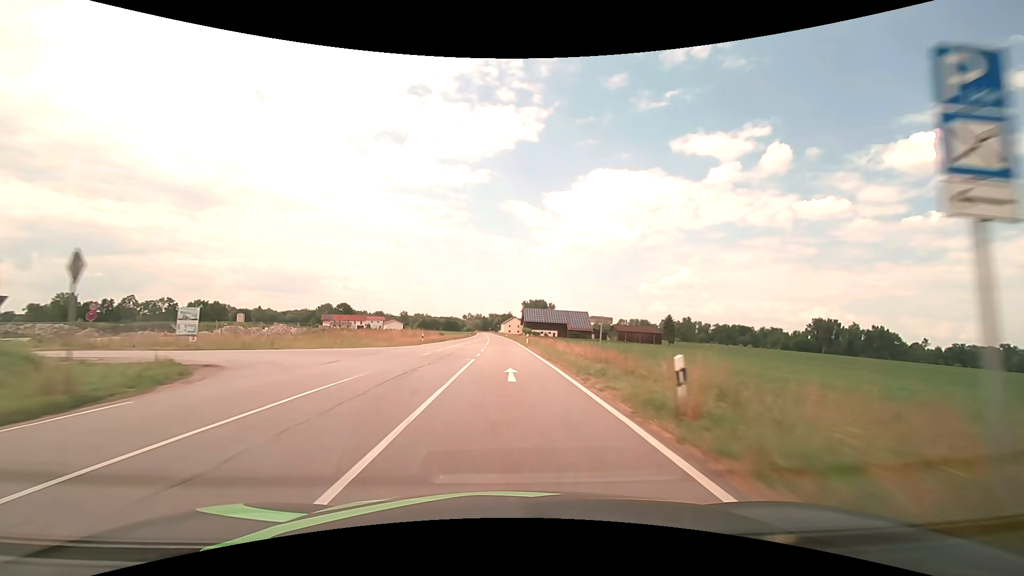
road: tertiary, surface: asphalt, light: Day
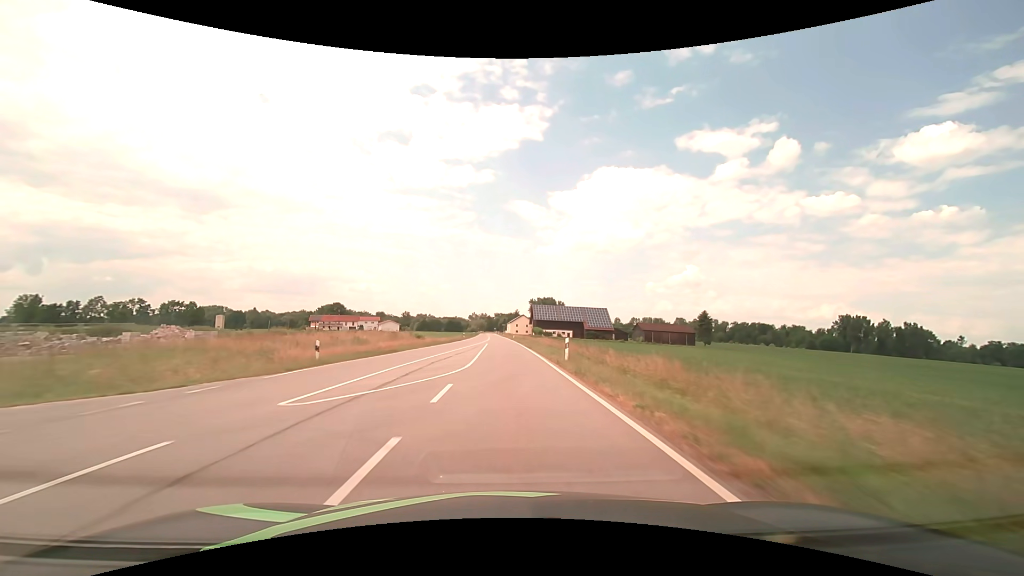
(-0.1, +29.4) m; -1°
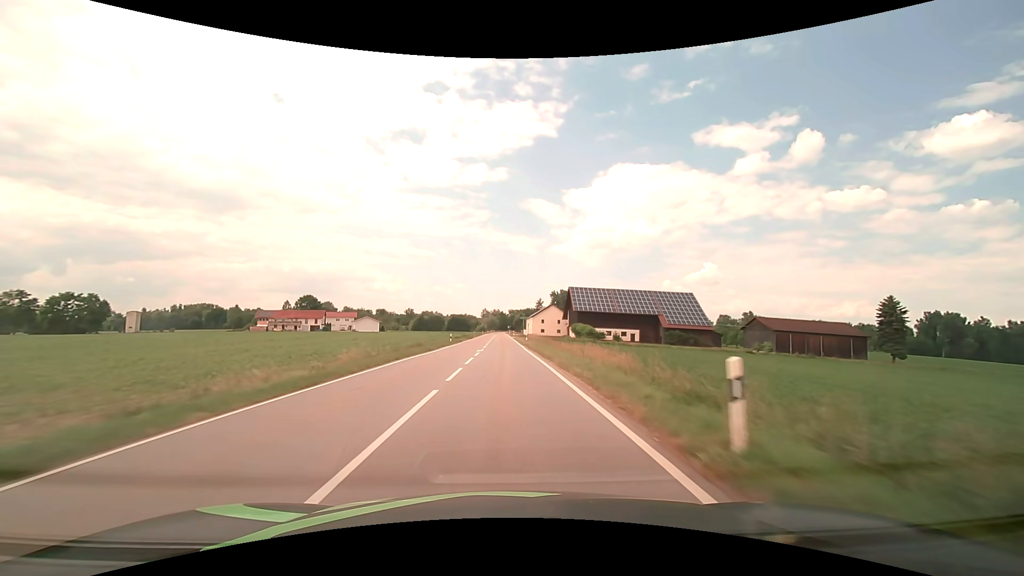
(-1.2, +76.2) m; -2°
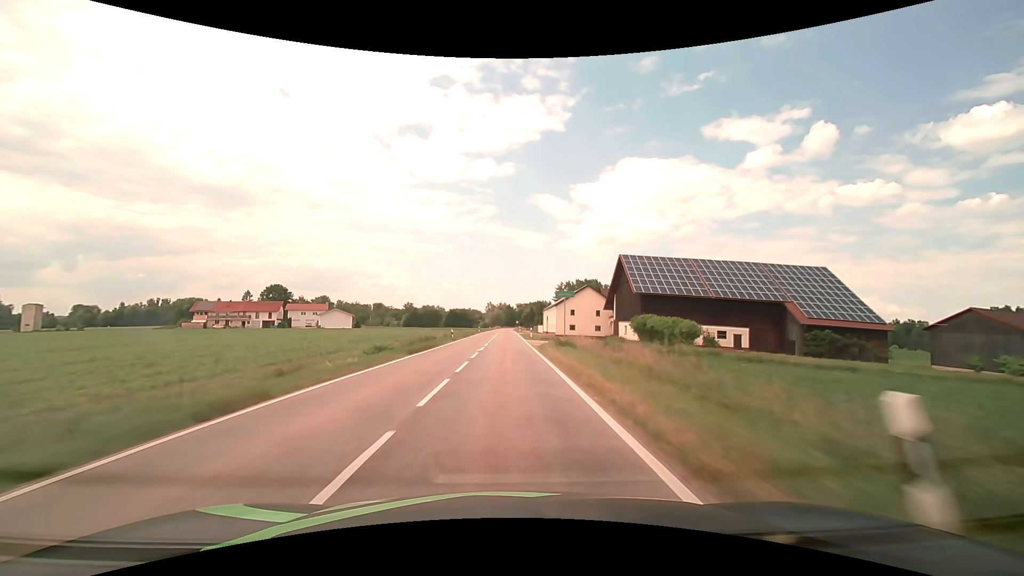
(-0.3, +46.6) m; -1°
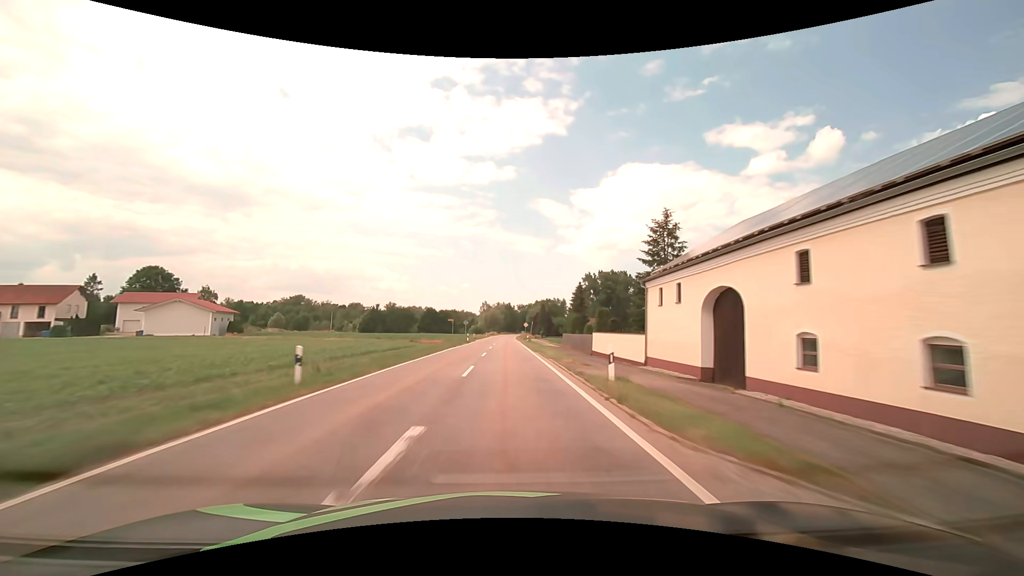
(-0.1, +78.4) m; 0°
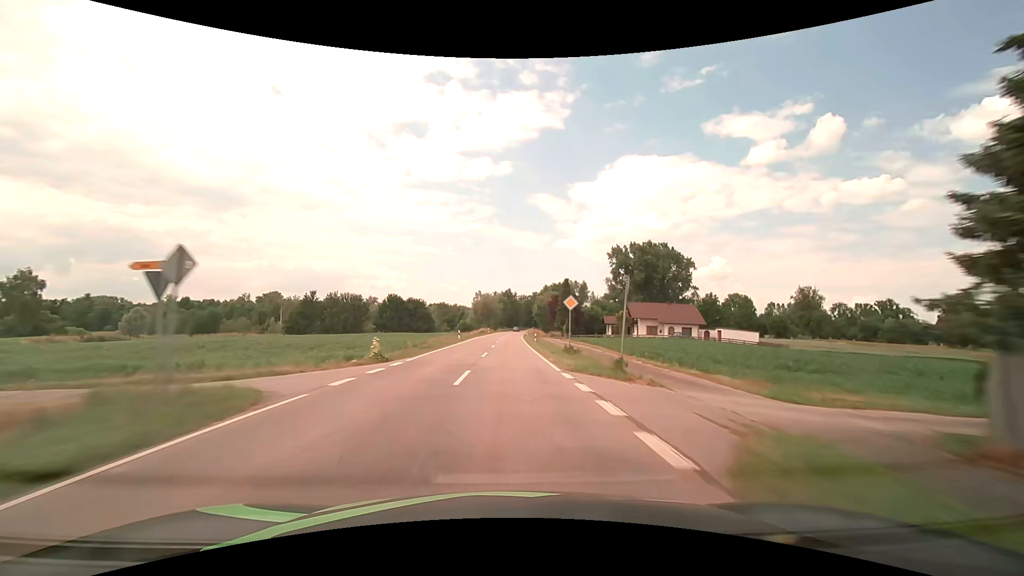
(+0.2, +63.1) m; 0°
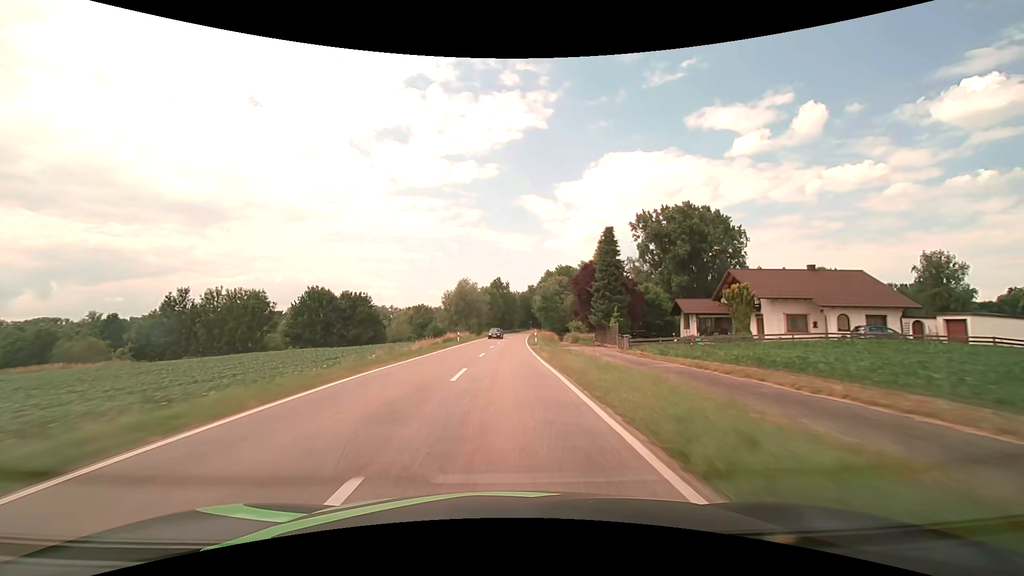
(+0.4, +47.5) m; +1°
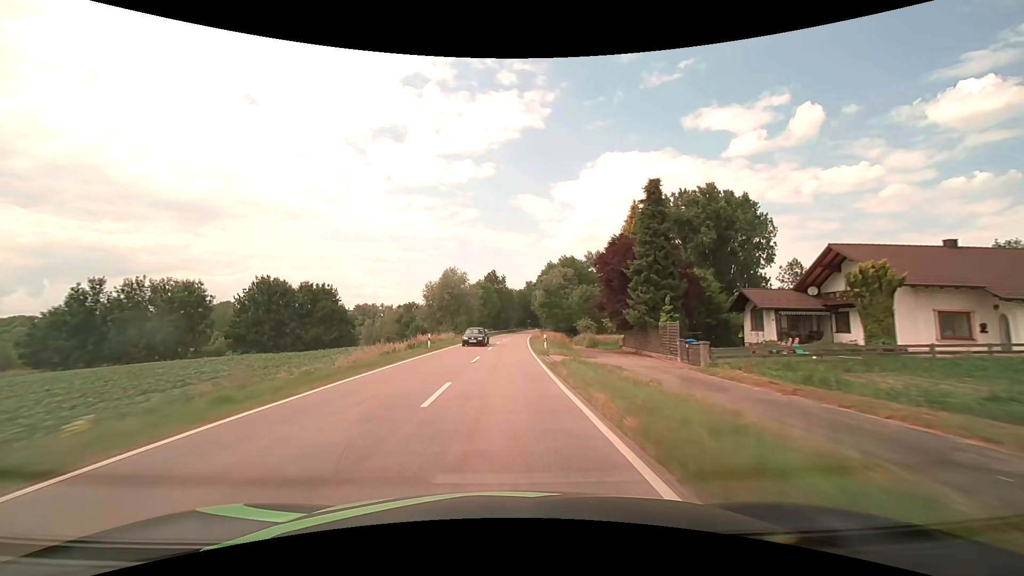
(0.0, +15.8) m; 0°
(0, +10) (0, +20) (0, +30) (0, +40) (+1, +50) (+1, +60) (+1, +70) (+2, +80) (+3, +90) (+3, +100) m
